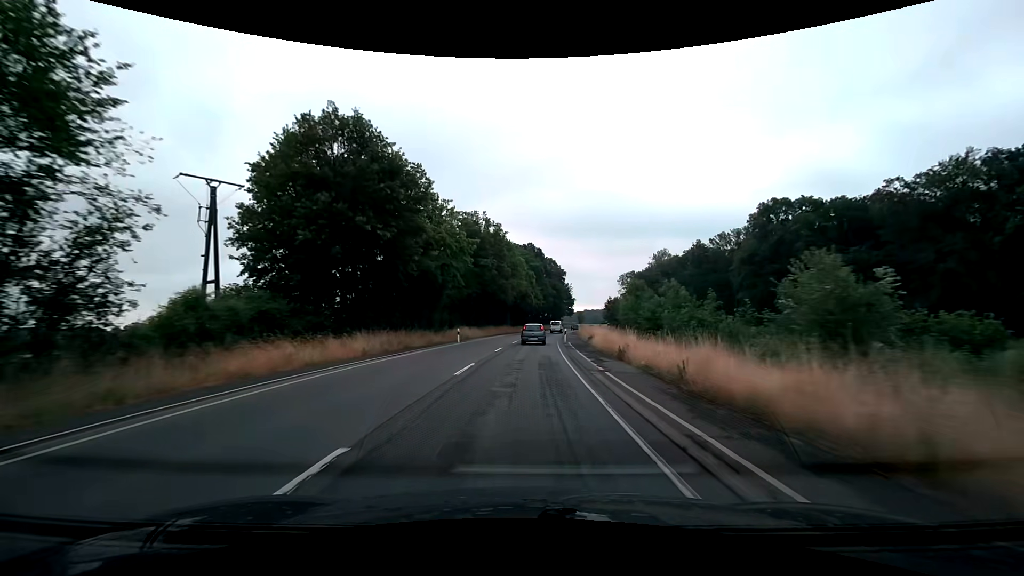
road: secondary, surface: asphalt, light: Day
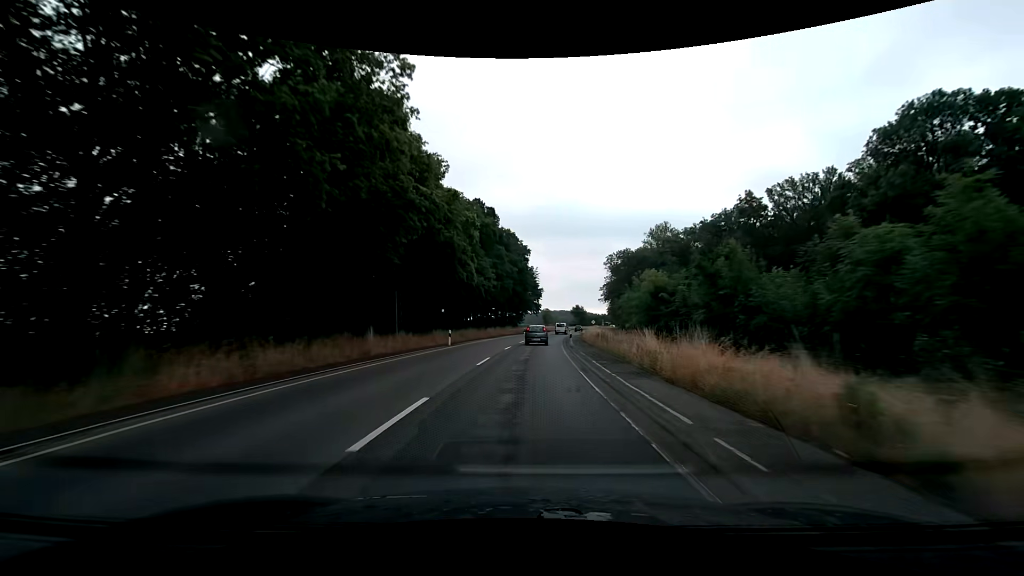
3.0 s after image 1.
(+2.2, +55.5) m; +5°
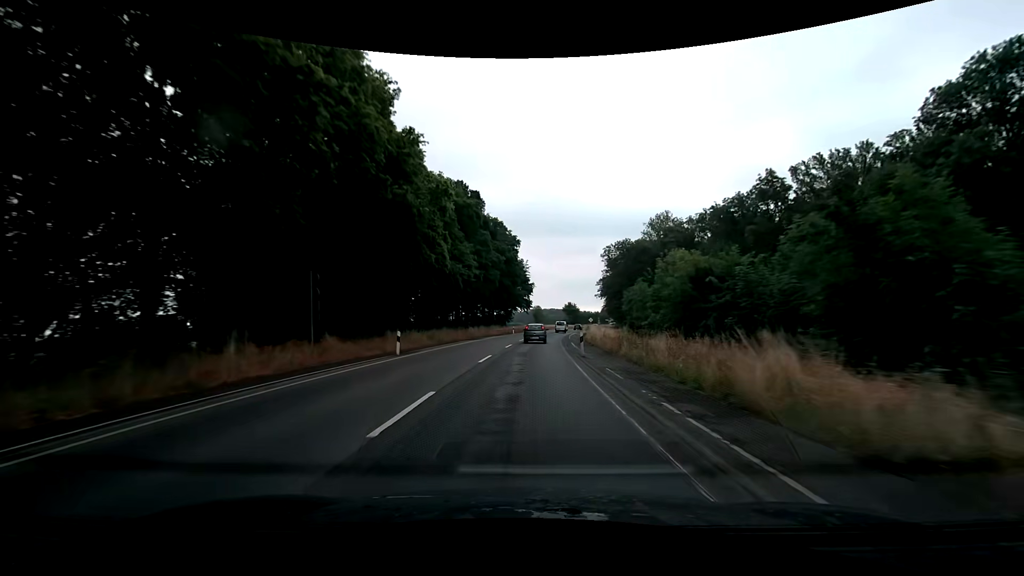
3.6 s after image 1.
(+0.1, +11.3) m; +1°
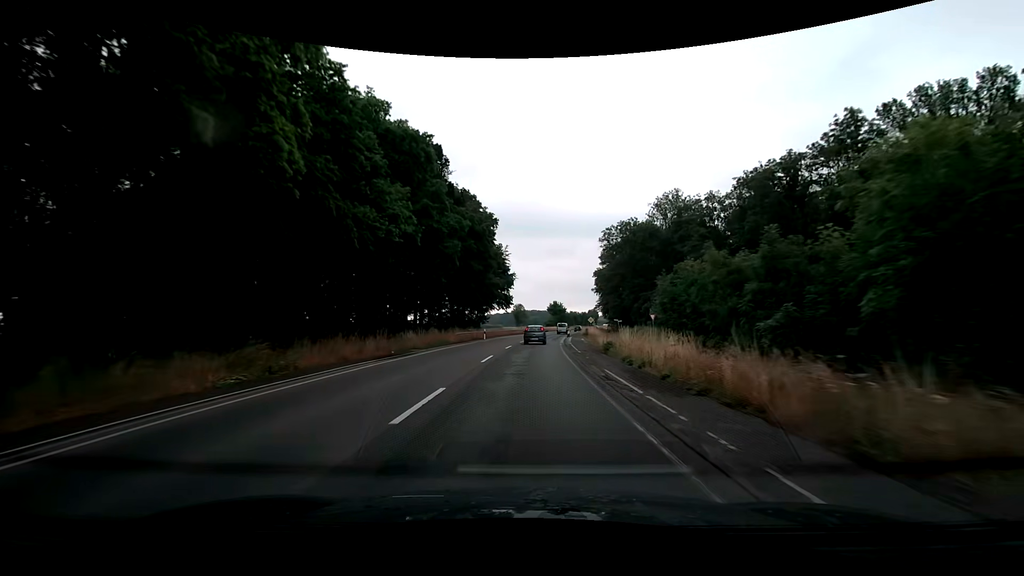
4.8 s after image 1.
(+0.4, +22.9) m; +2°
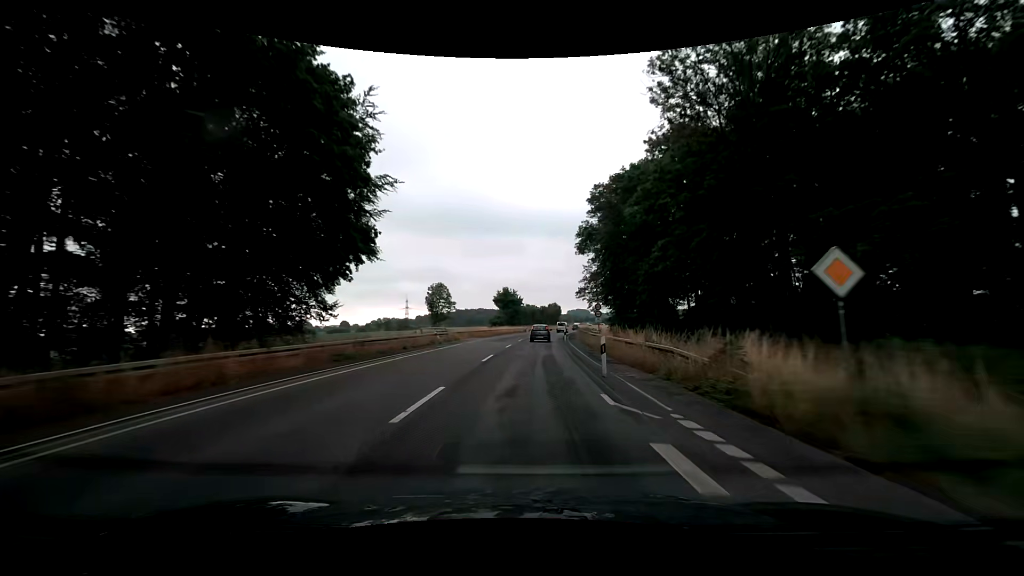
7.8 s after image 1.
(+2.8, +59.3) m; +6°
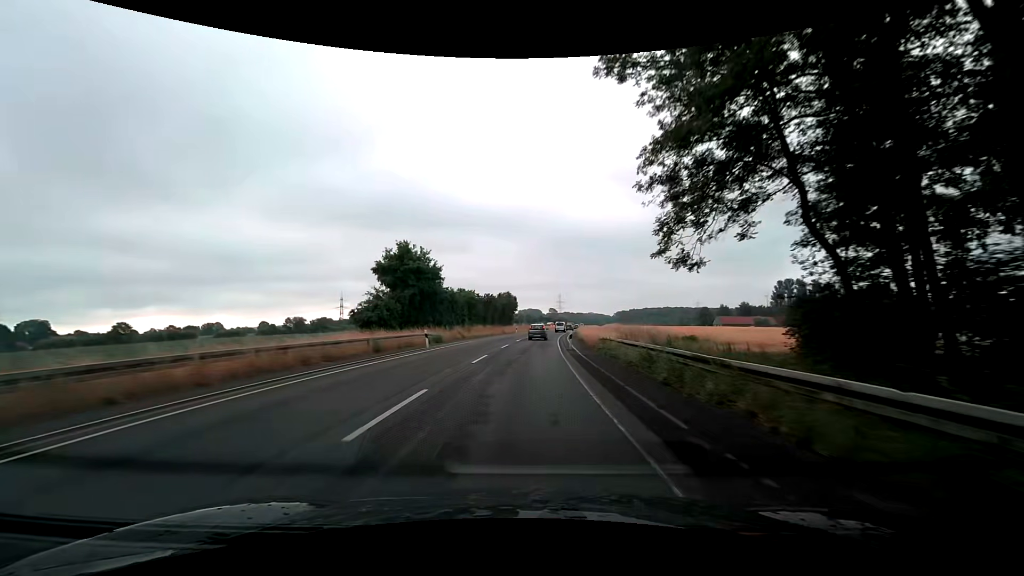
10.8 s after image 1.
(+3.2, +61.2) m; +6°
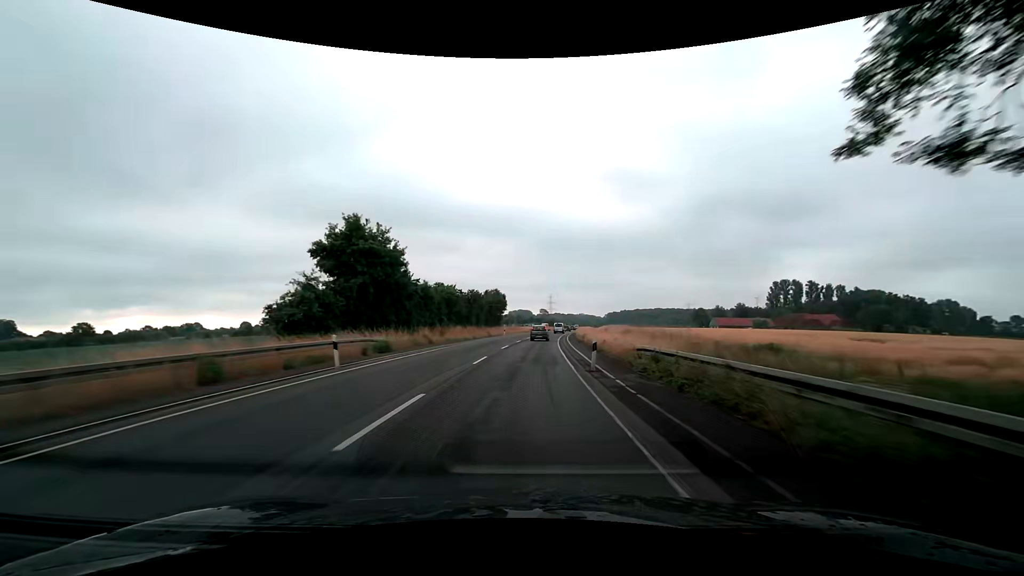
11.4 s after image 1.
(0.0, +12.4) m; +1°
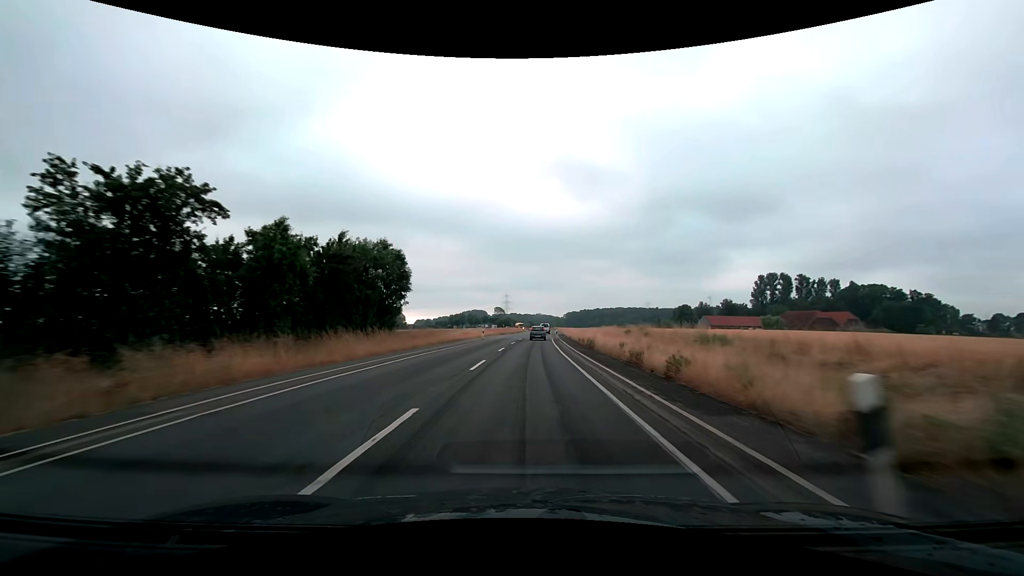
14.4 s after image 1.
(+3.0, +62.1) m; +5°
(0, +10) (0, +20) (0, +30) (+1, +40) (+1, +50) (+2, +60) (+2, +70) (+3, +80) (+3, +90) (+4, +100) m
